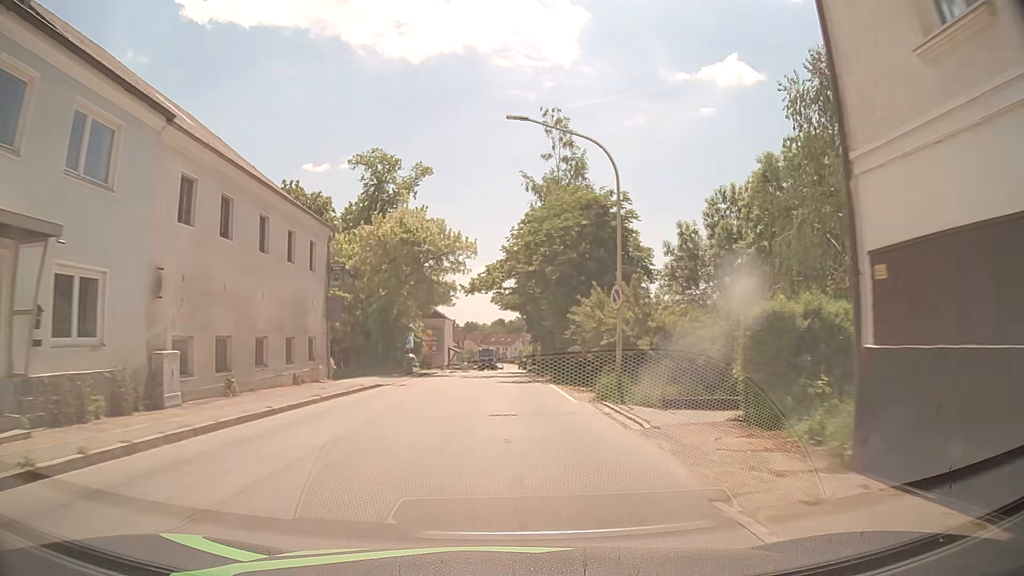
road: secondary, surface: asphalt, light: Day
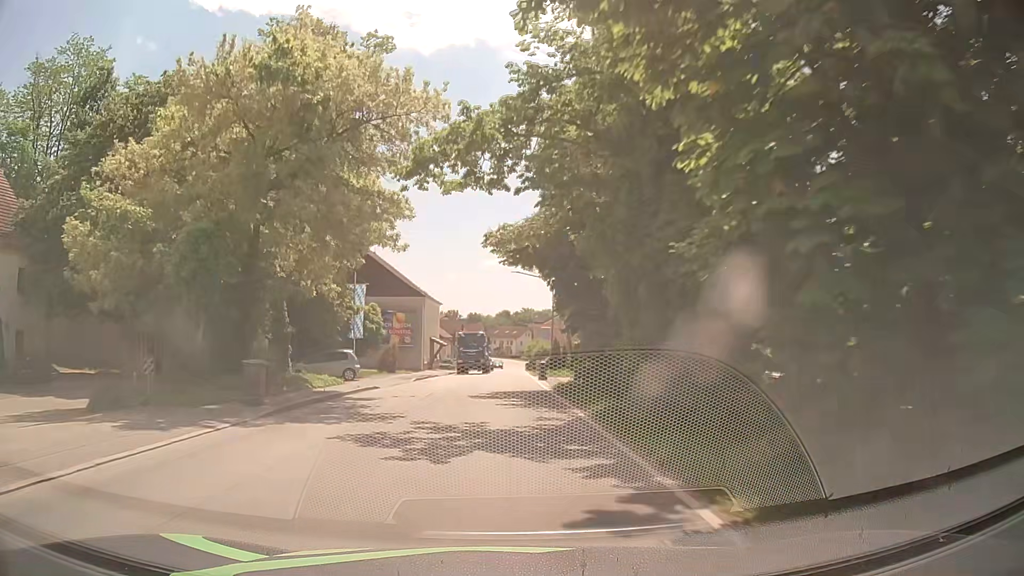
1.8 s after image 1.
(+0.2, +23.8) m; 0°
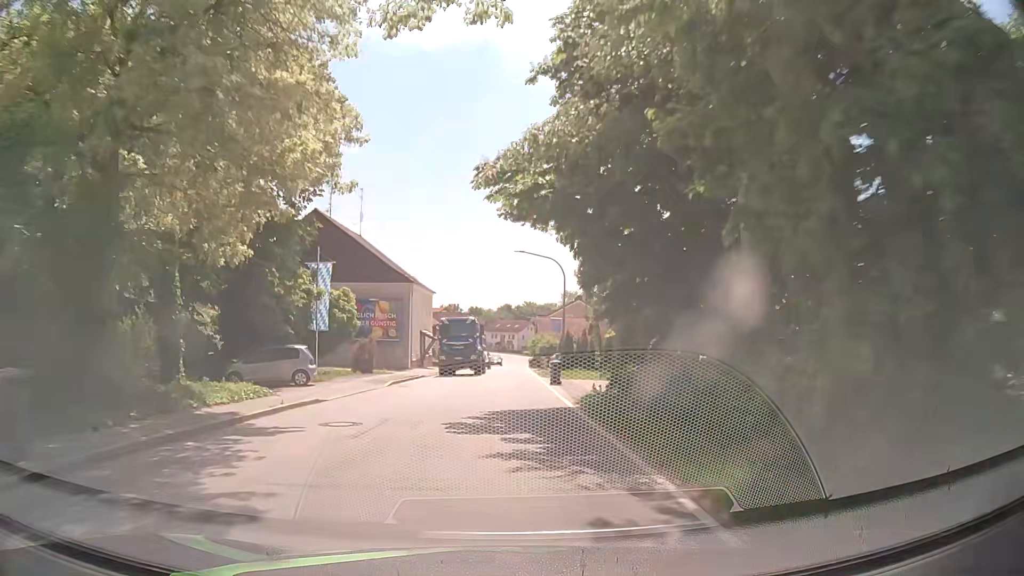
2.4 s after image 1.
(0.0, +7.9) m; 0°
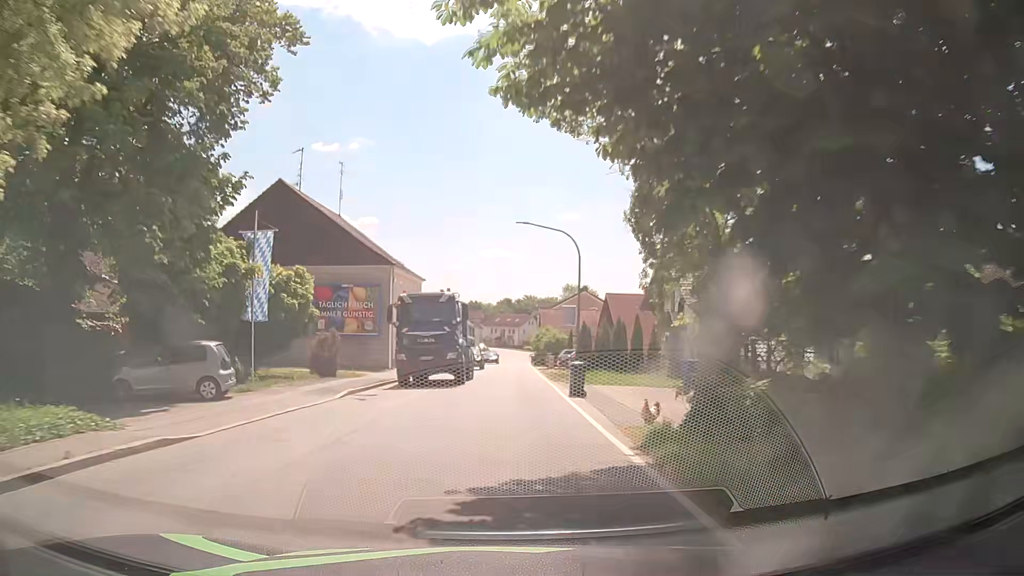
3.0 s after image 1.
(0.0, +7.9) m; +1°
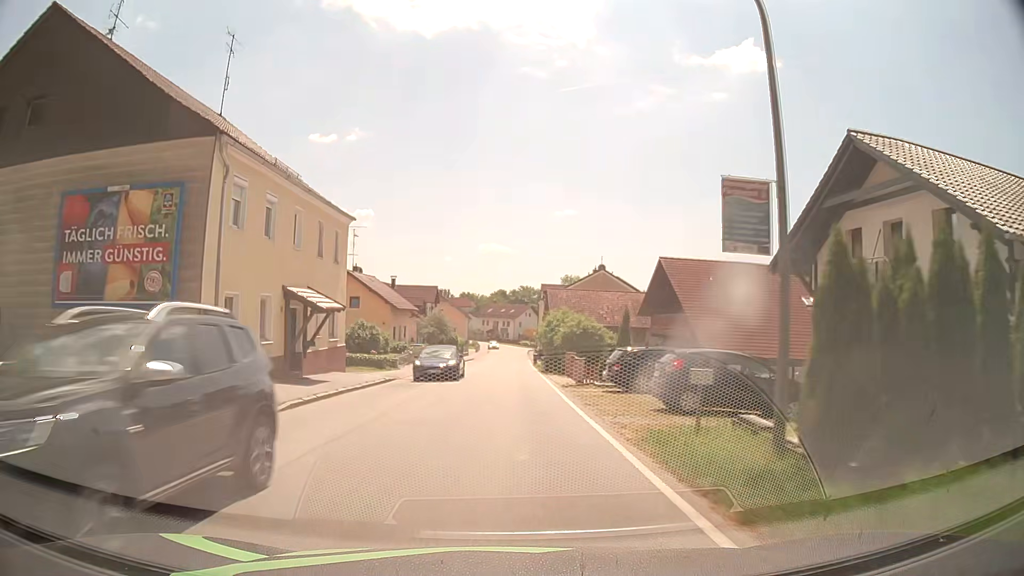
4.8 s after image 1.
(-0.2, +23.6) m; 0°
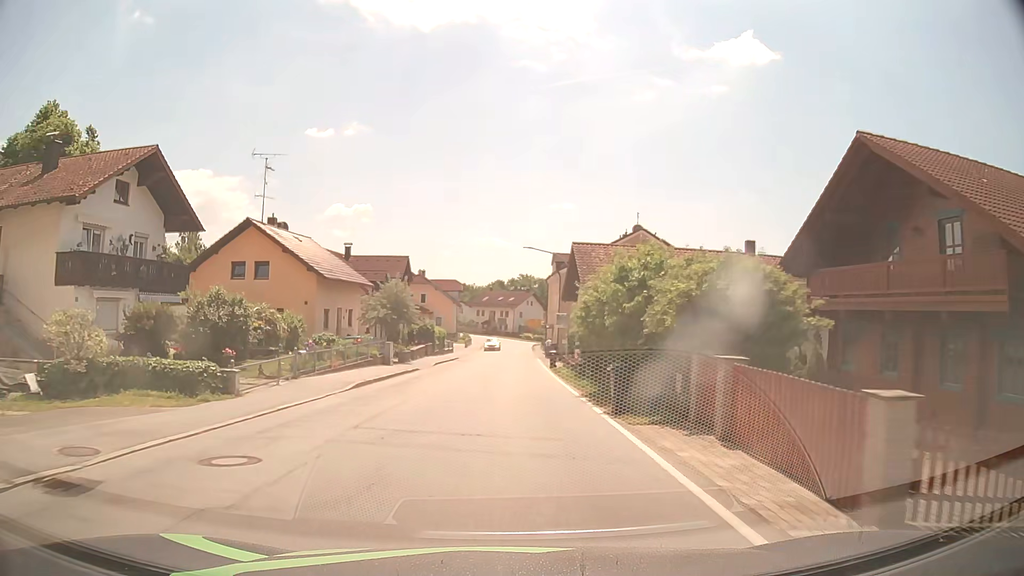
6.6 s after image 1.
(+0.1, +23.3) m; 0°
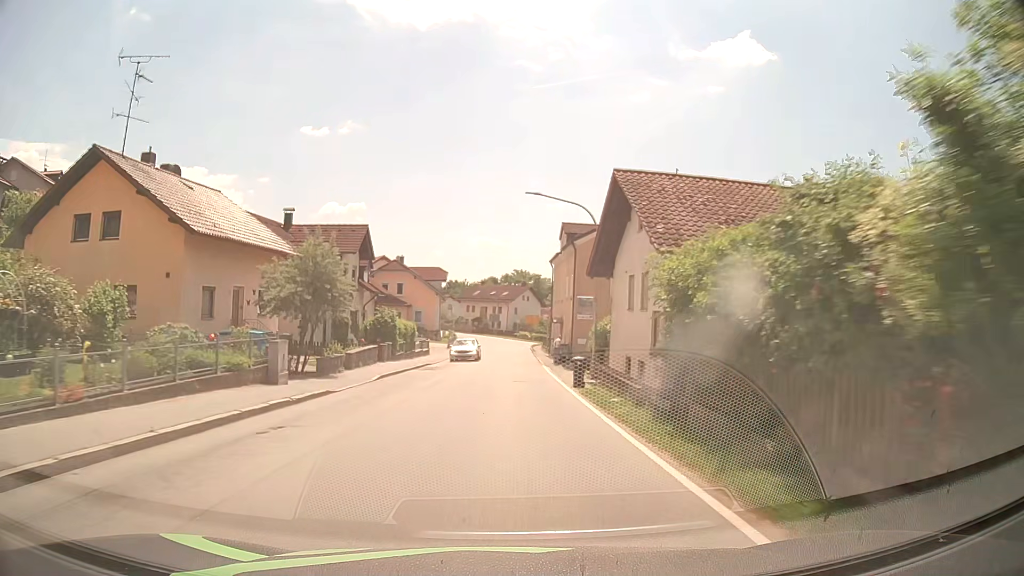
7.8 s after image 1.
(0.0, +15.4) m; 0°
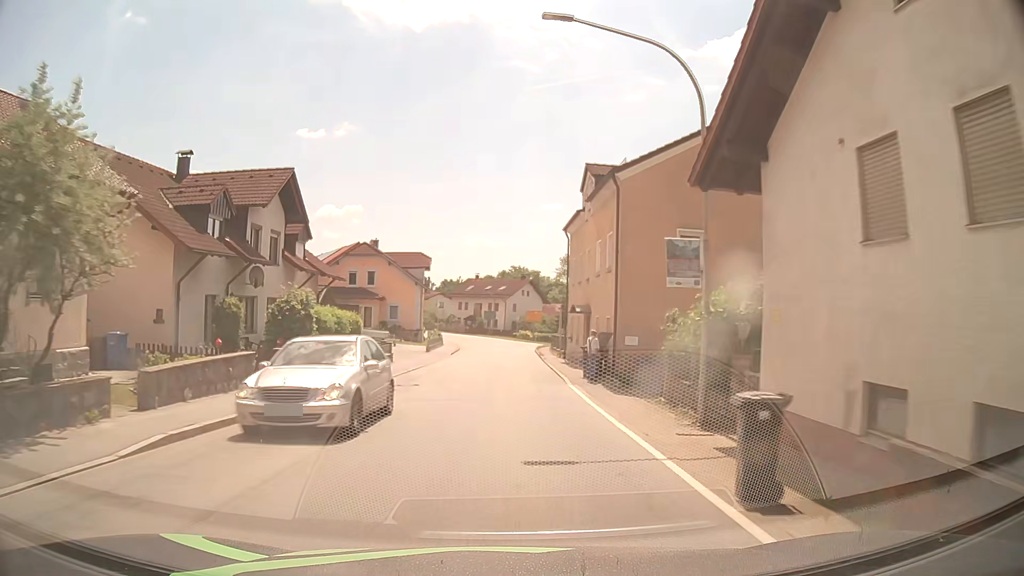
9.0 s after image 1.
(+0.1, +15.3) m; 0°
(0, +10) (0, +20) (0, +30) (0, +40) (0, +50) (0, +60) (0, +70) (-2, +80) (-4, +90) (-8, +99) m
